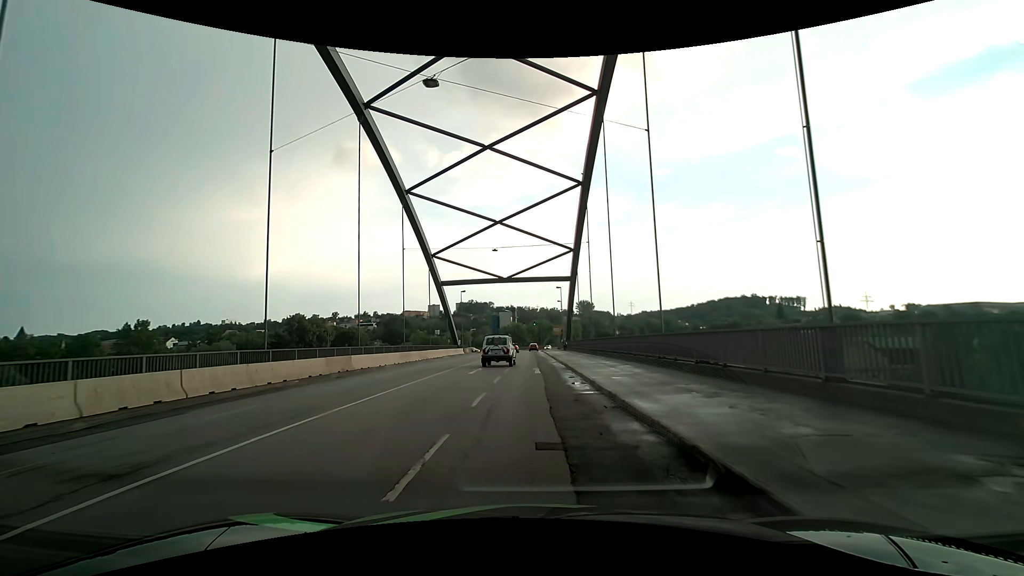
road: primary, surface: asphalt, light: Day
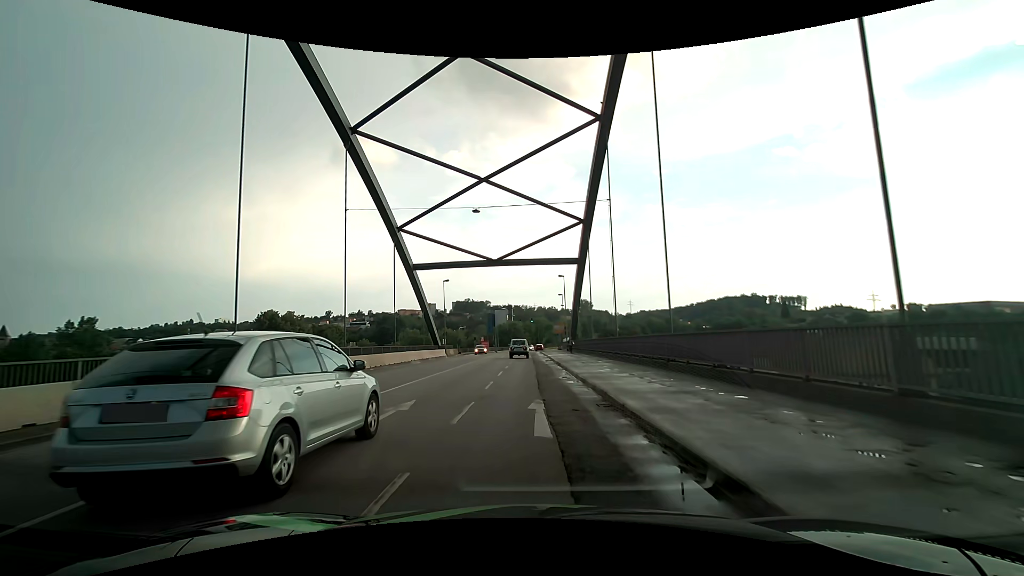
(0.0, +14.0) m; +1°
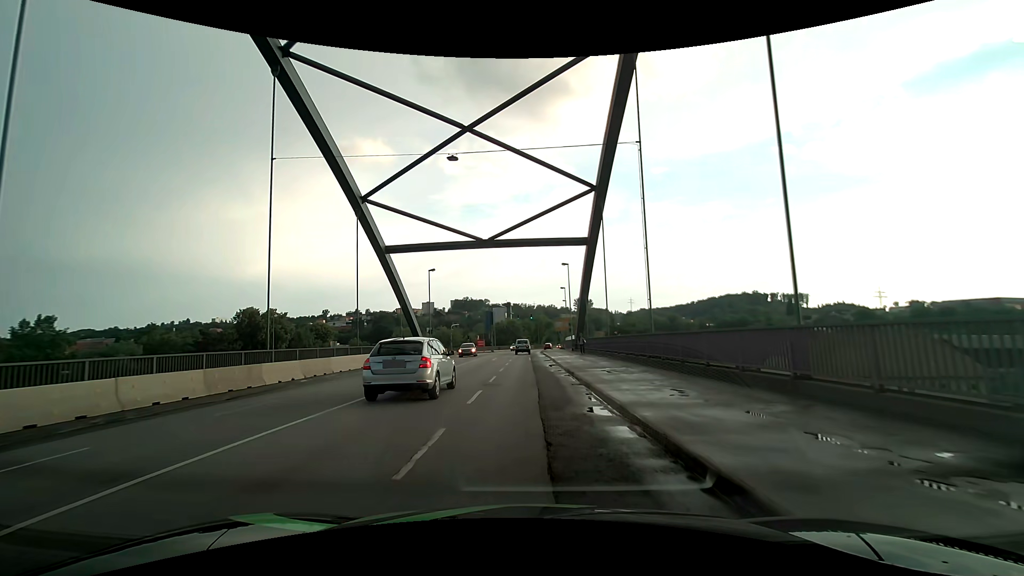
(0.0, +9.4) m; -1°
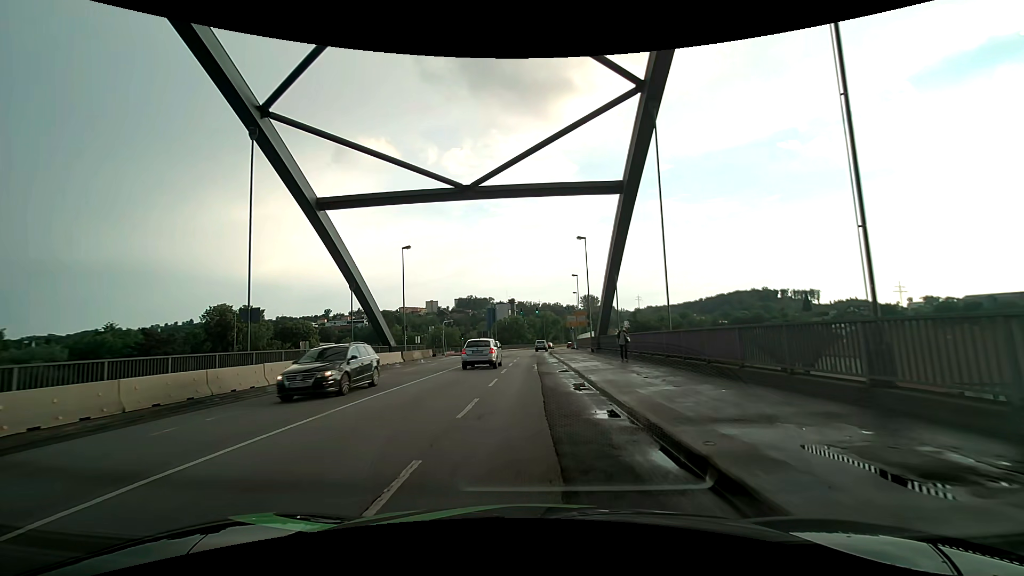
(0.0, +14.2) m; 0°
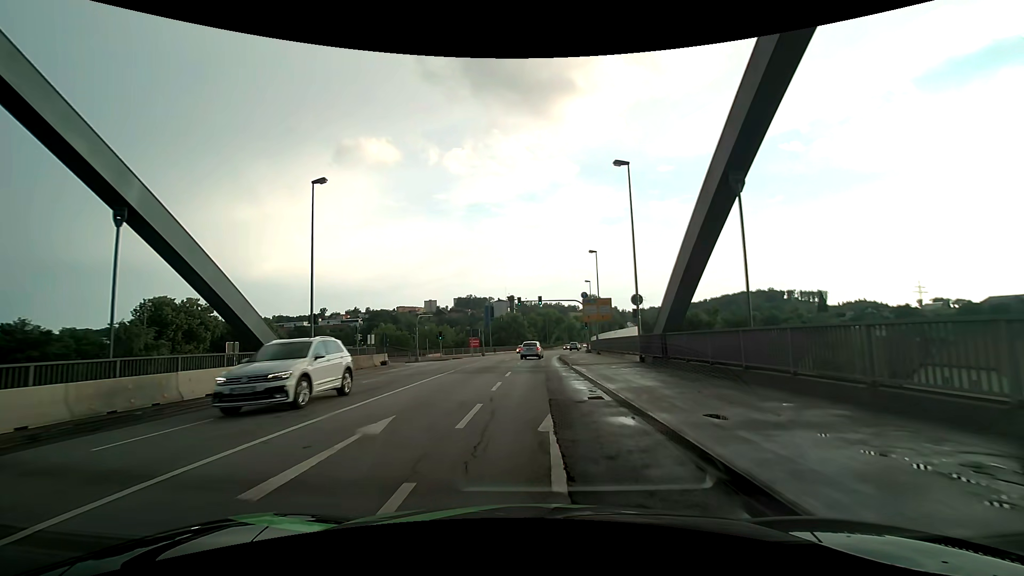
(0.0, +19.1) m; 0°
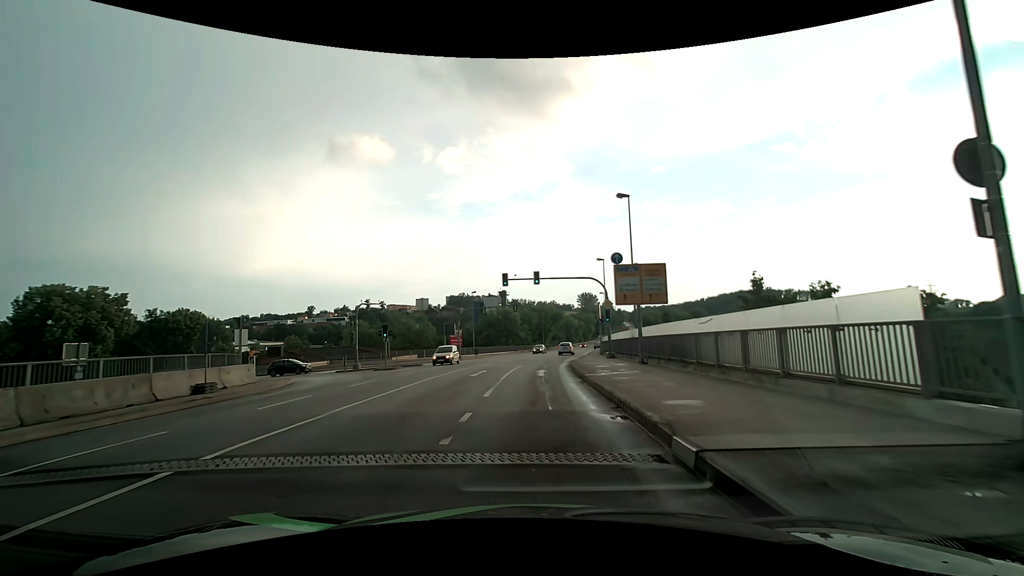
(+0.1, +19.4) m; +1°
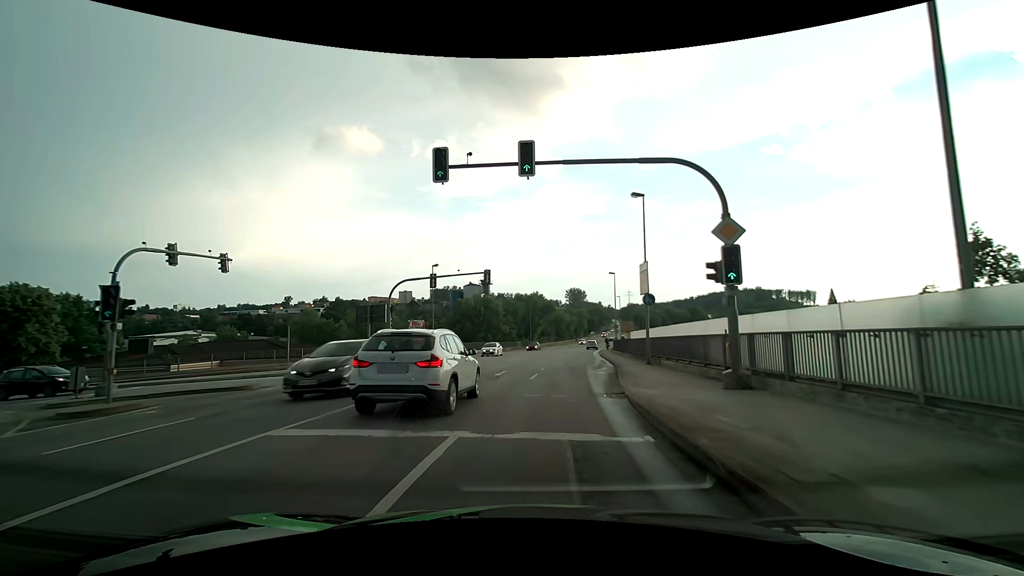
(+0.1, +23.6) m; +1°
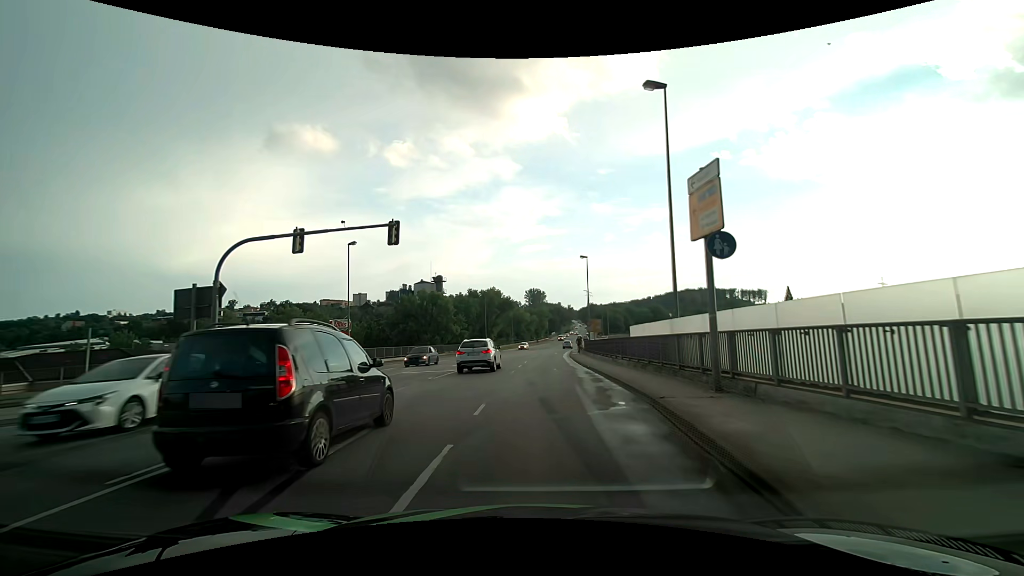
(+0.7, +13.9) m; +5°
(0, +10) (0, +20) (+1, +30) (+1, +40) (+2, +50) (+3, +60) (+4, +70) (+5, +80) (+6, +90) (+8, +100) m
